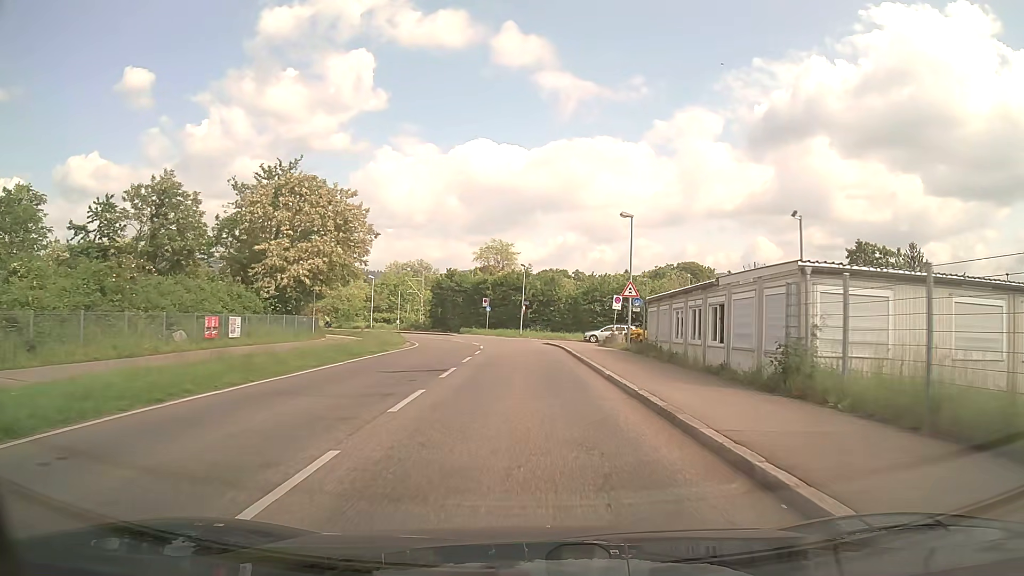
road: unclassified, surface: asphalt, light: Day
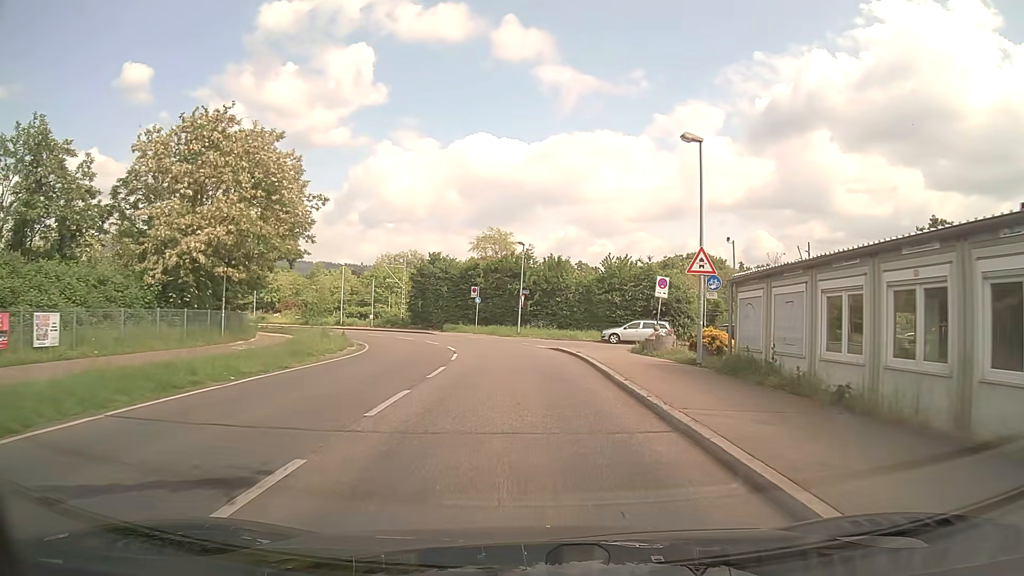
(+0.1, +12.8) m; 0°
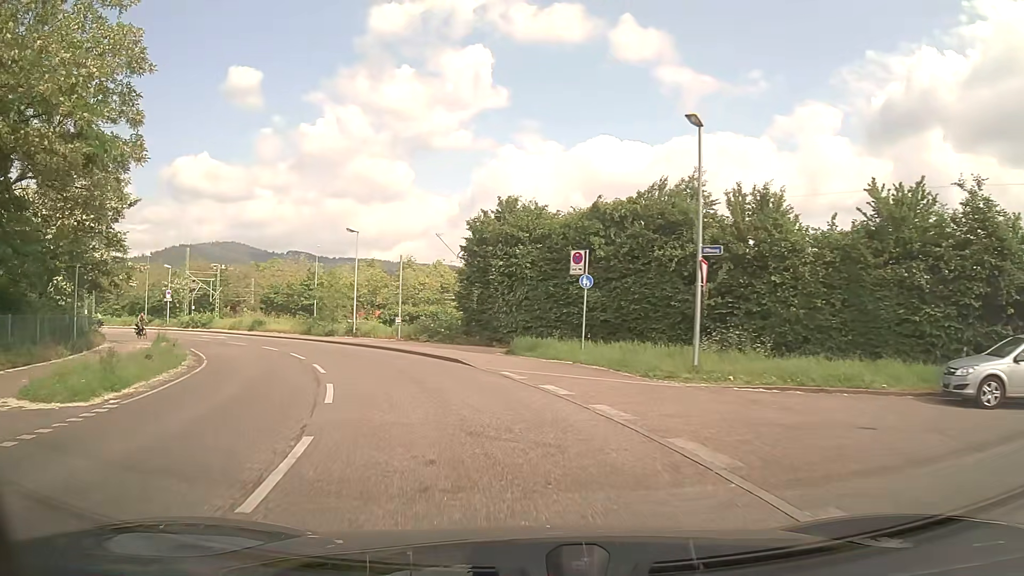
(-1.2, +28.6) m; -11°
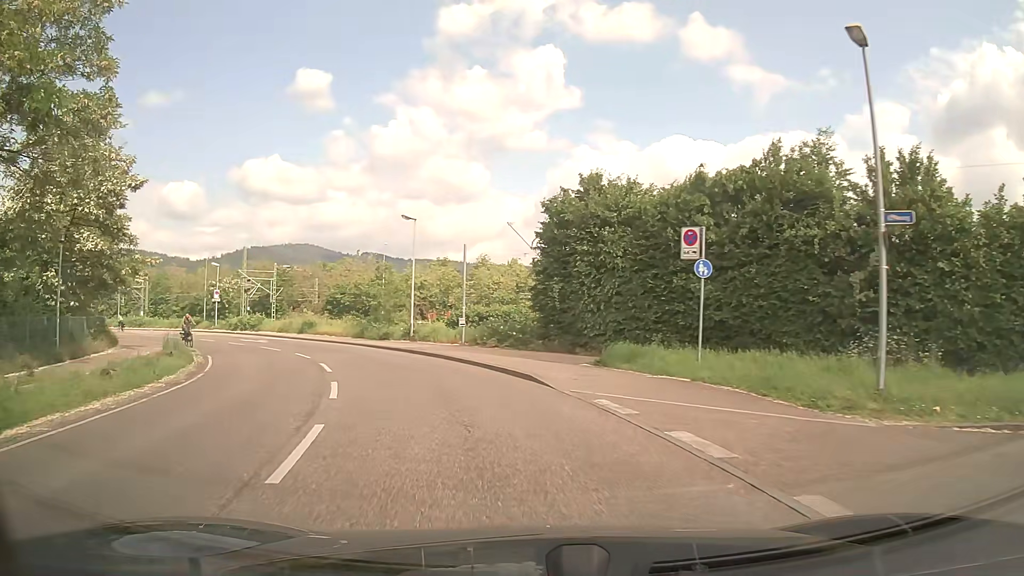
(-0.3, +5.4) m; -6°
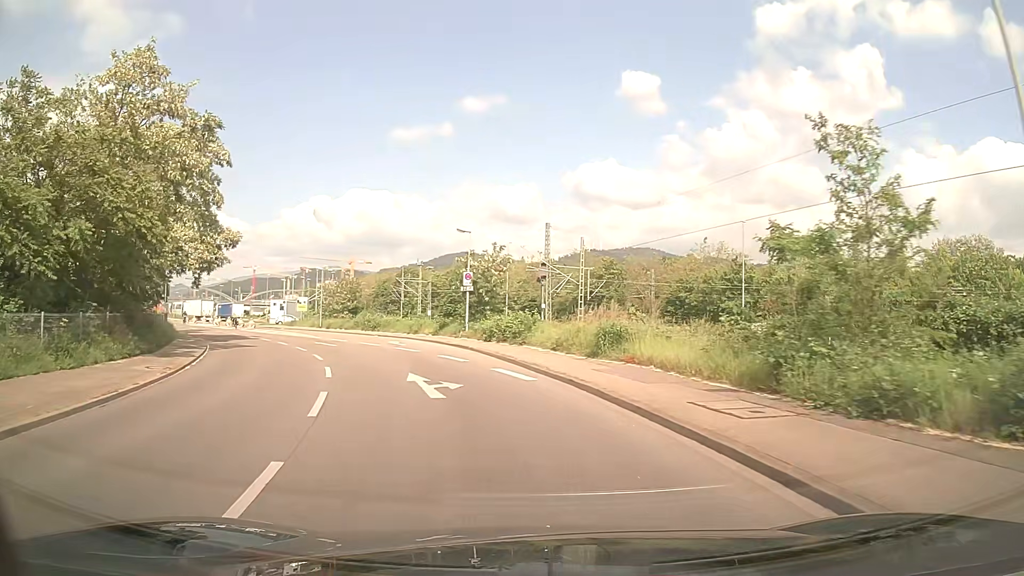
(-6.7, +26.1) m; -29°
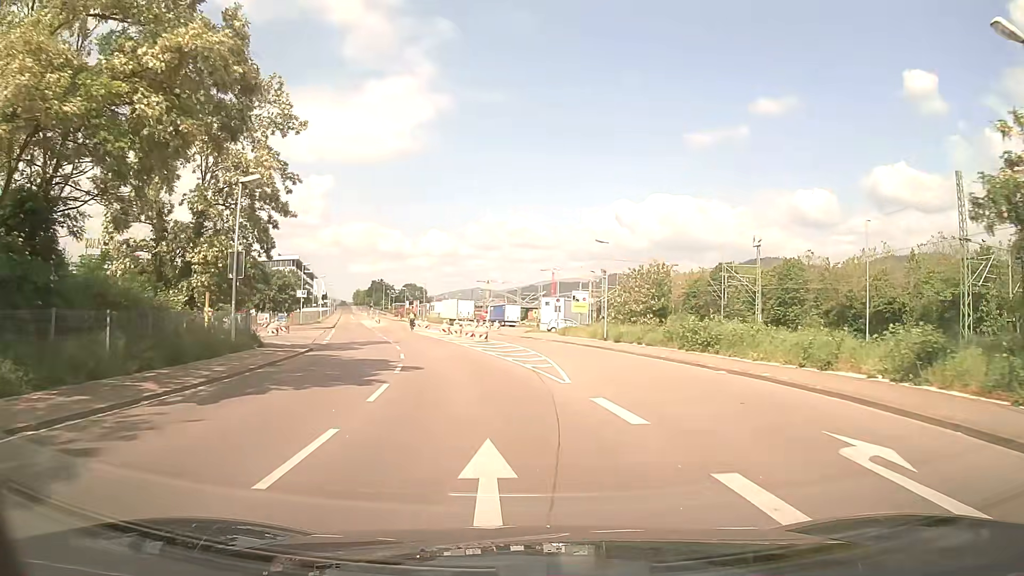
(-6.8, +27.7) m; -26°
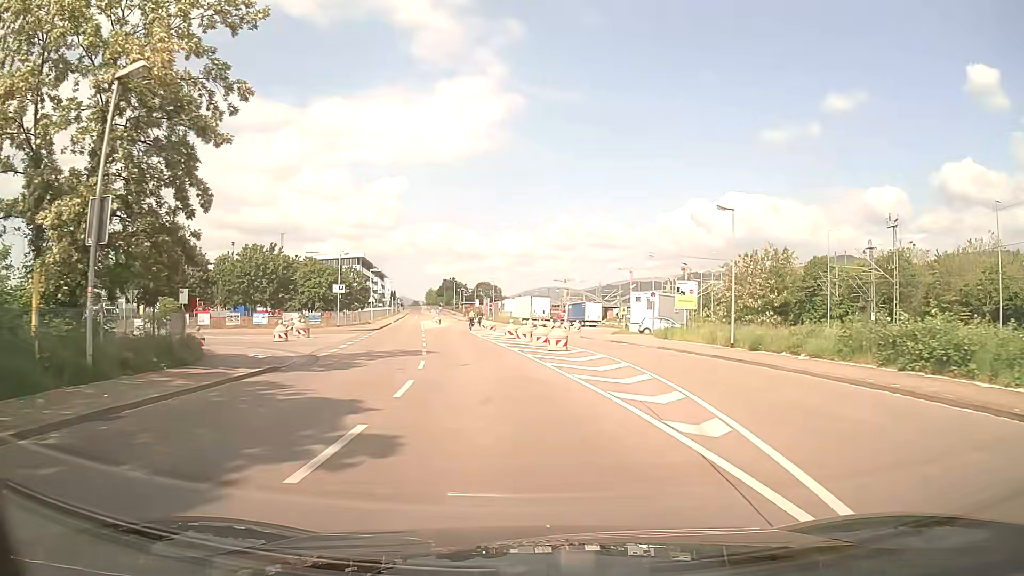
(-0.7, +12.1) m; -7°
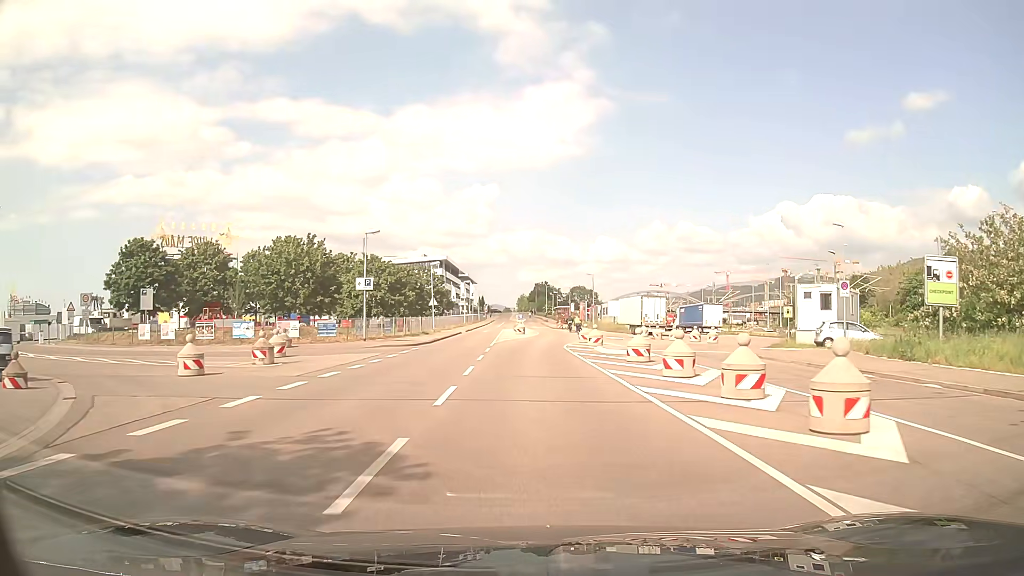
(-1.5, +18.8) m; -8°
(0, +10) (0, +20) (0, +30) (0, +40) (+2, +50) (+2, +60) (+2, +70) (+2, +80) (+1, +90) (+1, +100) m
